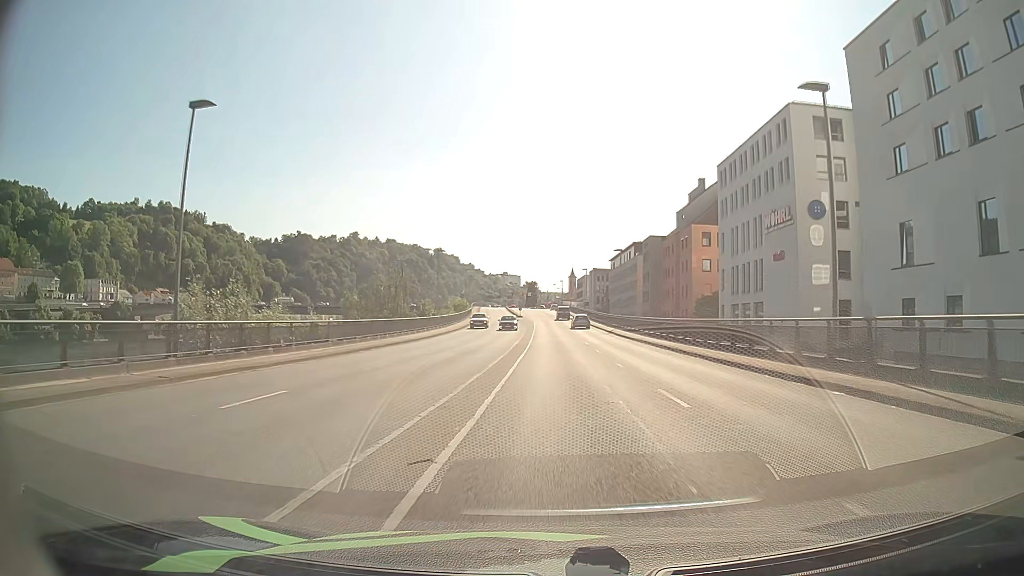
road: primary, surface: asphalt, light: Day
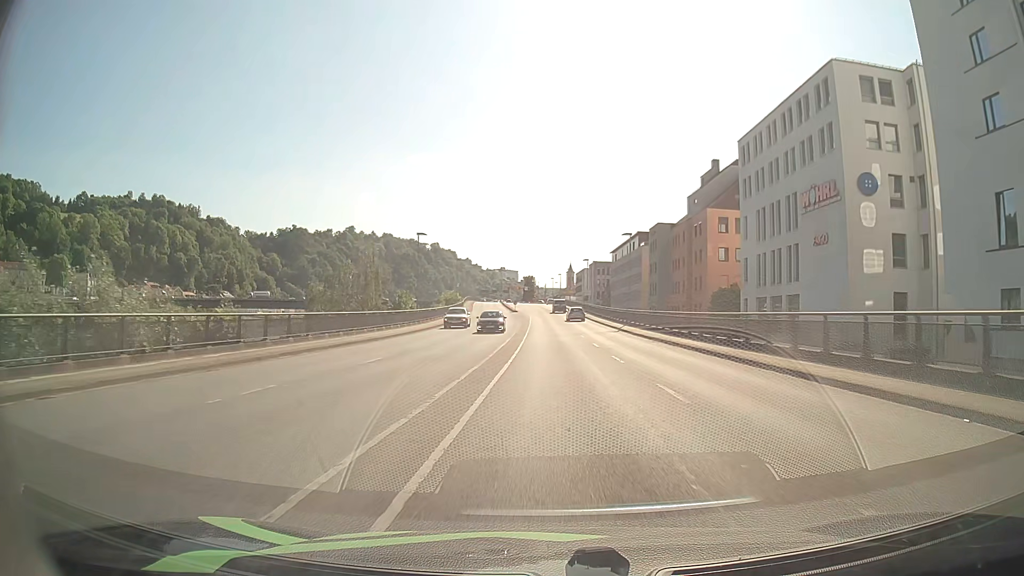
(0.0, +9.3) m; 0°
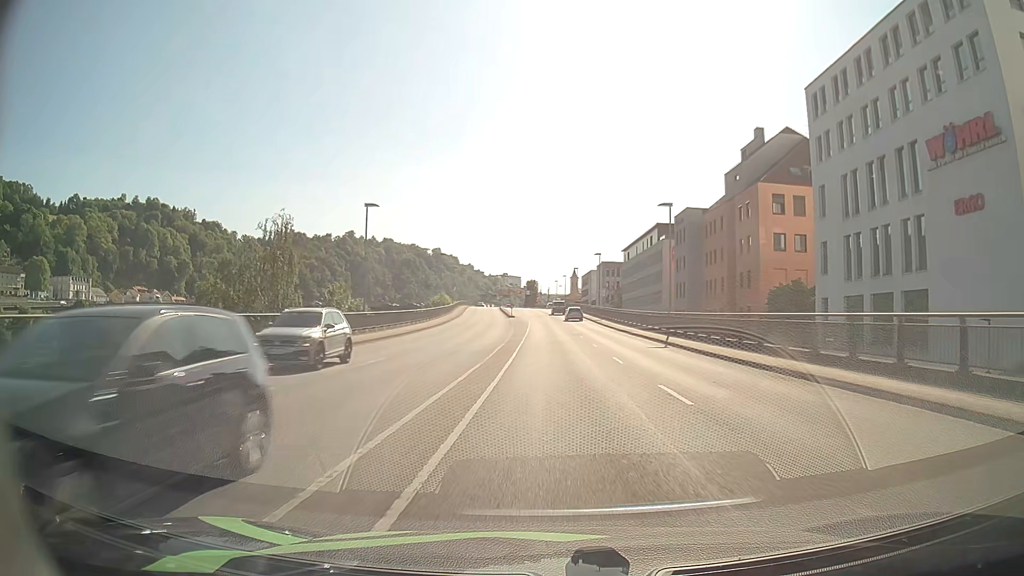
(0.0, +18.1) m; 0°
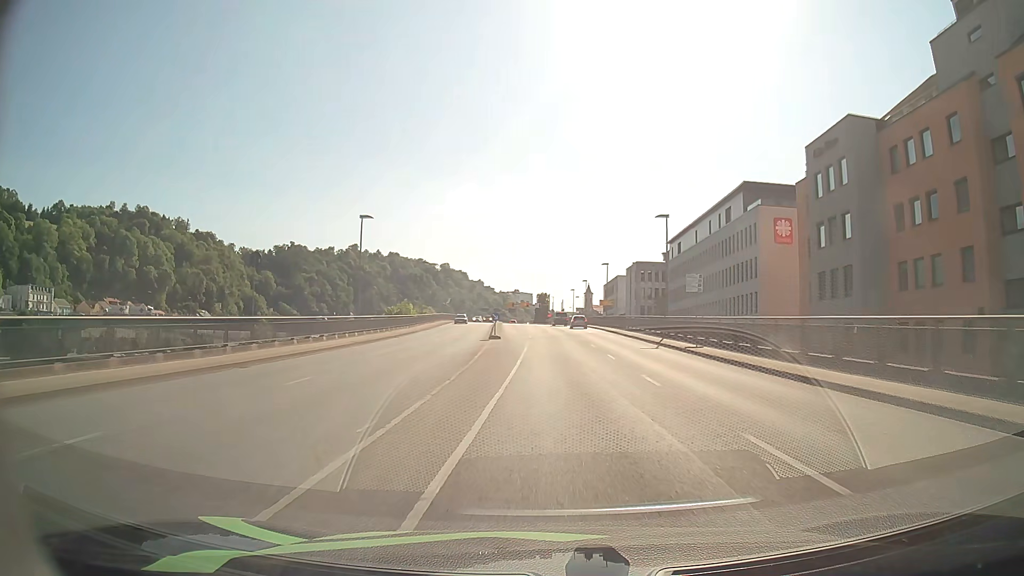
(-0.3, +41.3) m; -1°
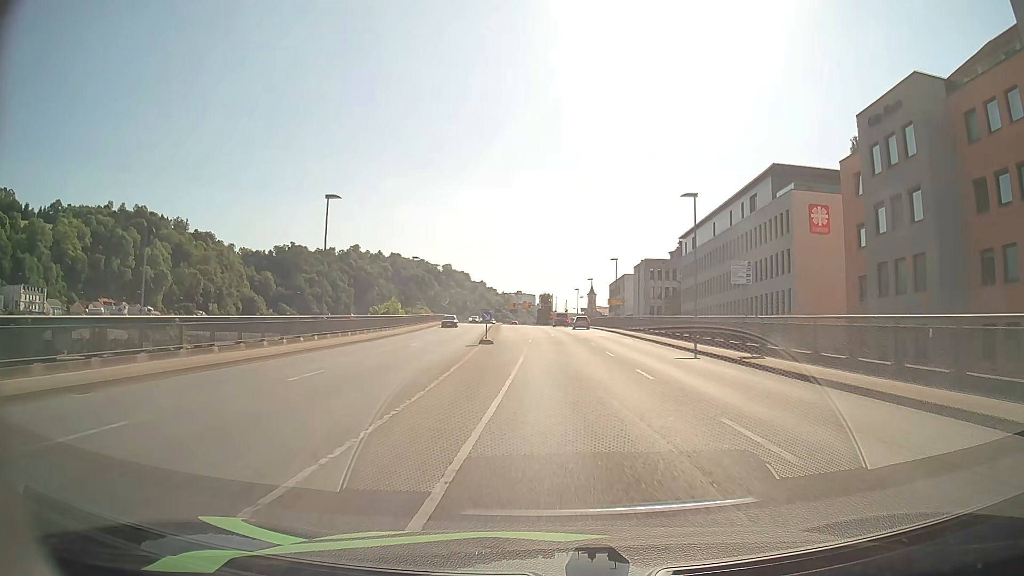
(0.0, +7.8) m; 0°
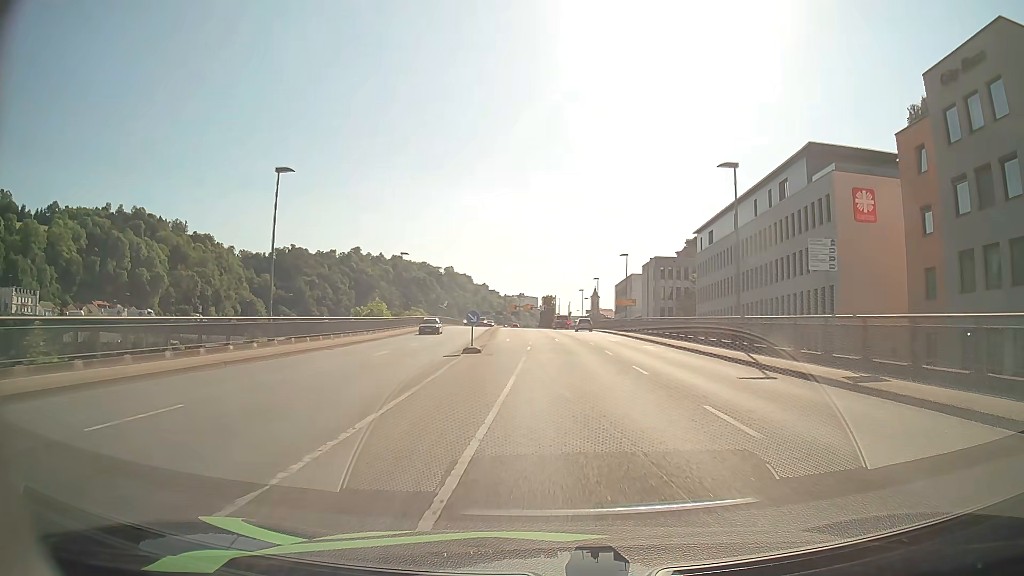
(0.0, +7.6) m; 0°
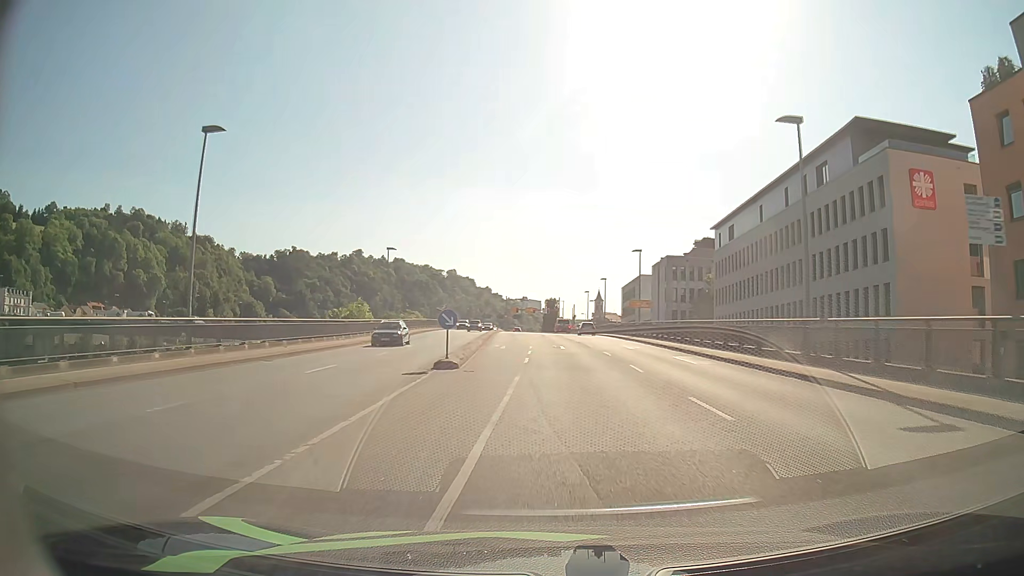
(0.0, +7.5) m; 0°
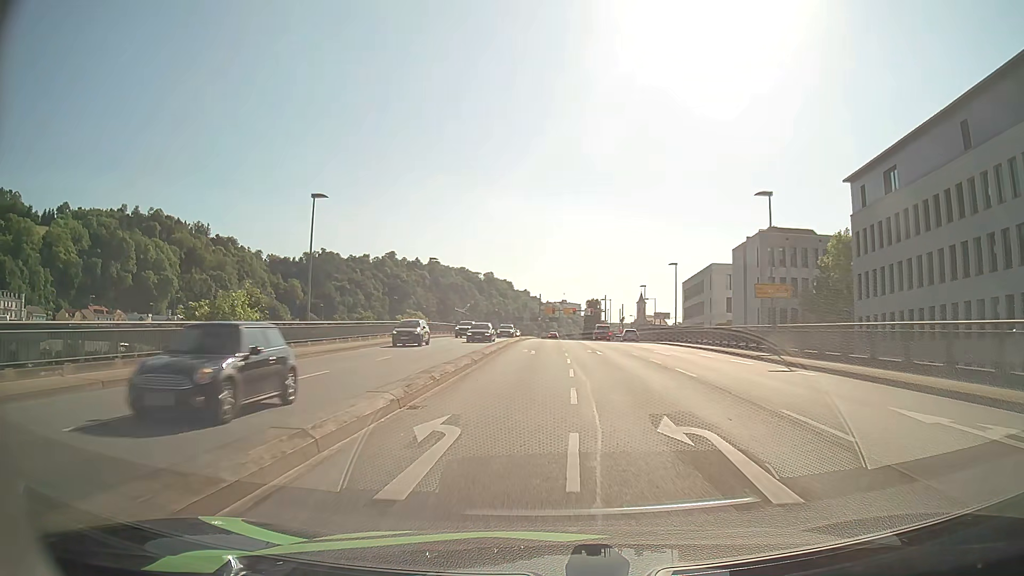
(-0.6, +28.6) m; -3°
(0, +10) (0, +20) (0, +30) (-1, +40) (-1, +50) (-1, +60) (-1, +70) (0, +80) (0, +90) (0, +100) m
